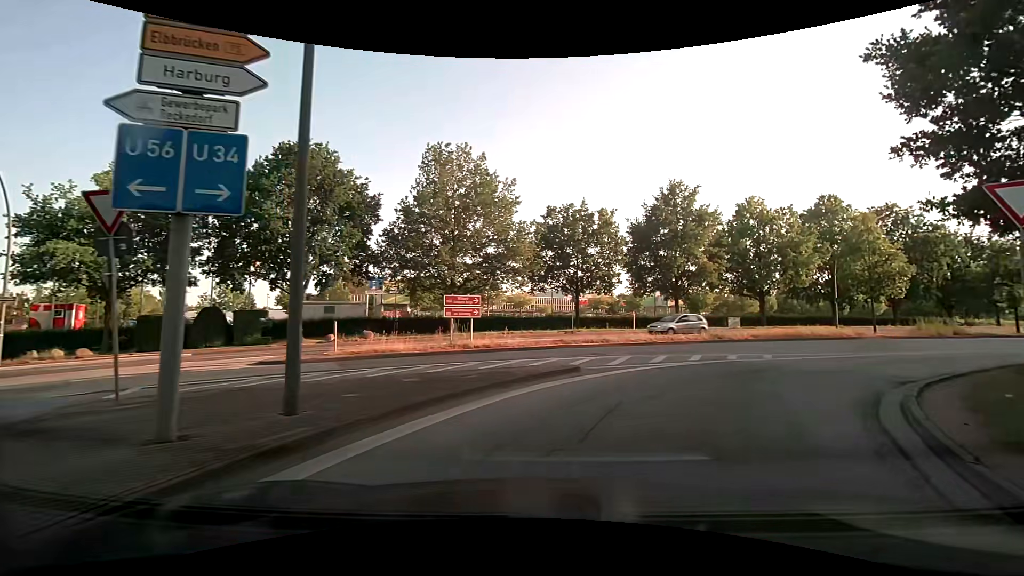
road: motorway_link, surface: asphalt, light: Day
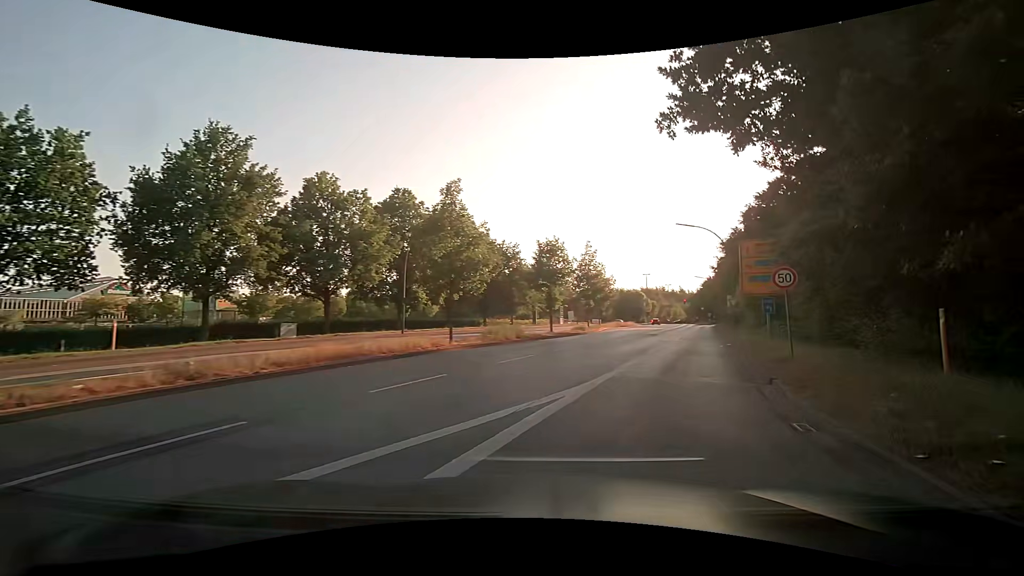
(+5.3, +13.4) m; +44°
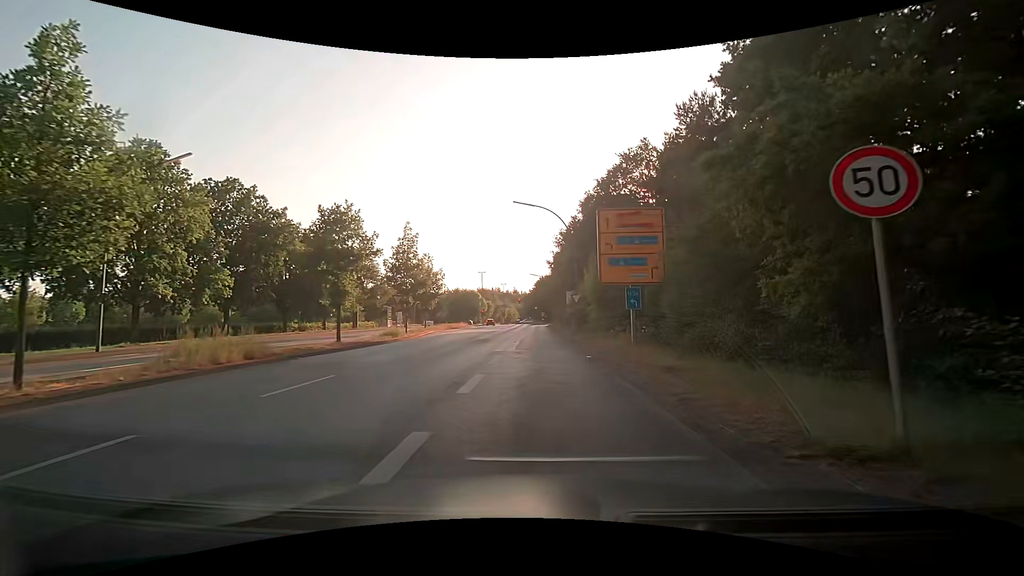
(+2.5, +10.8) m; +20°
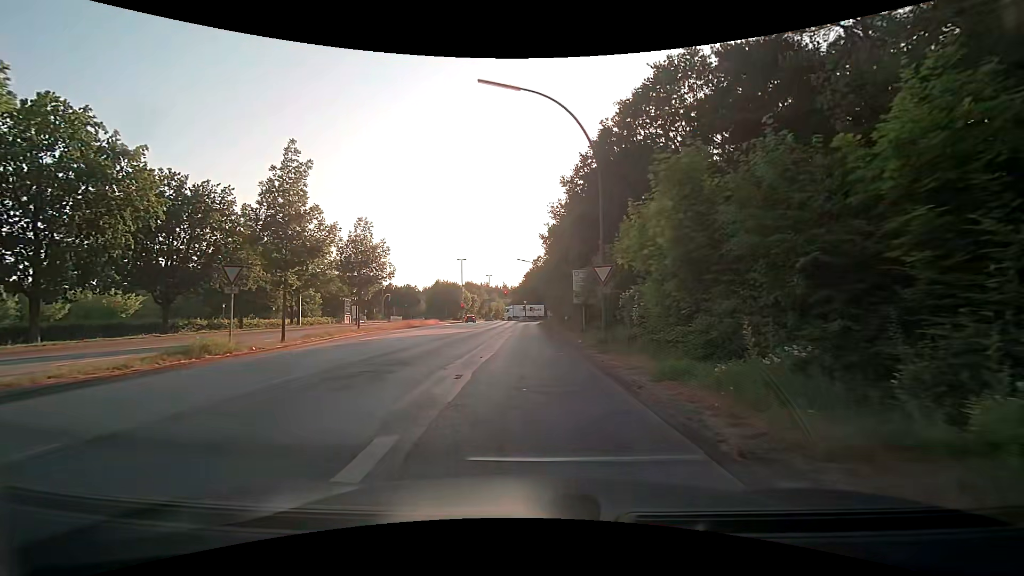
(+0.3, +18.8) m; +1°
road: secondary
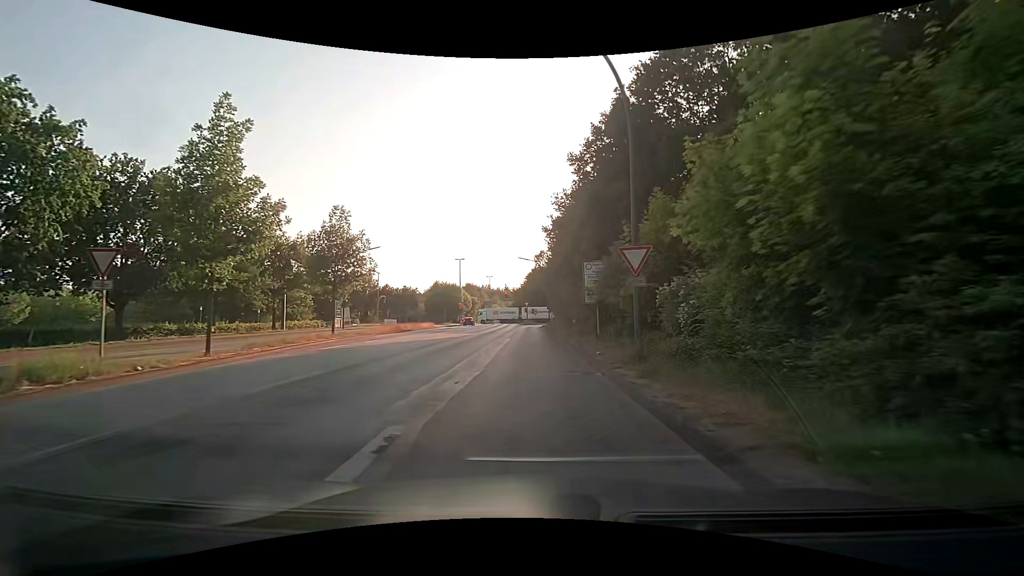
(0.0, +5.4) m; +1°
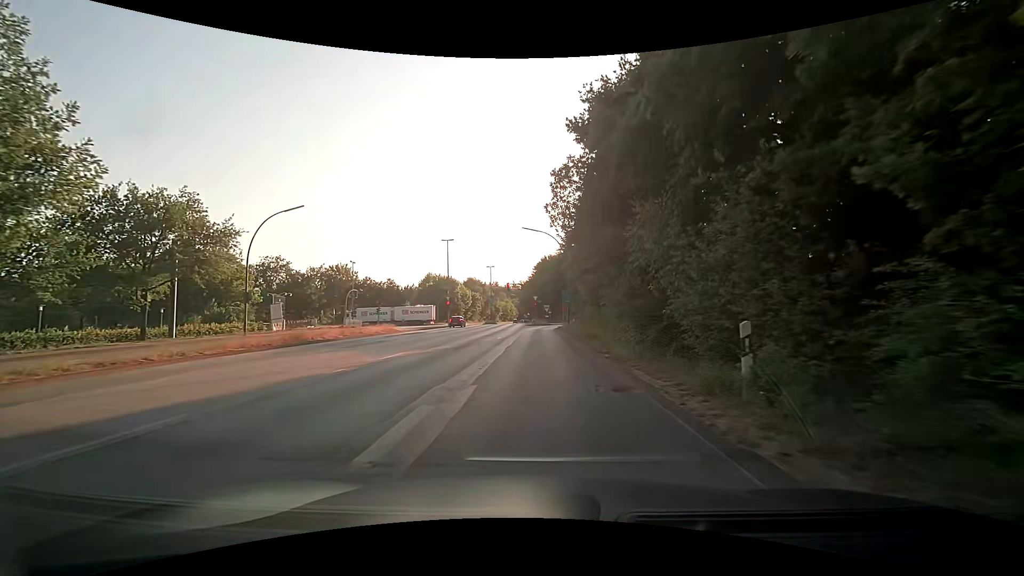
(-0.7, +23.1) m; -2°
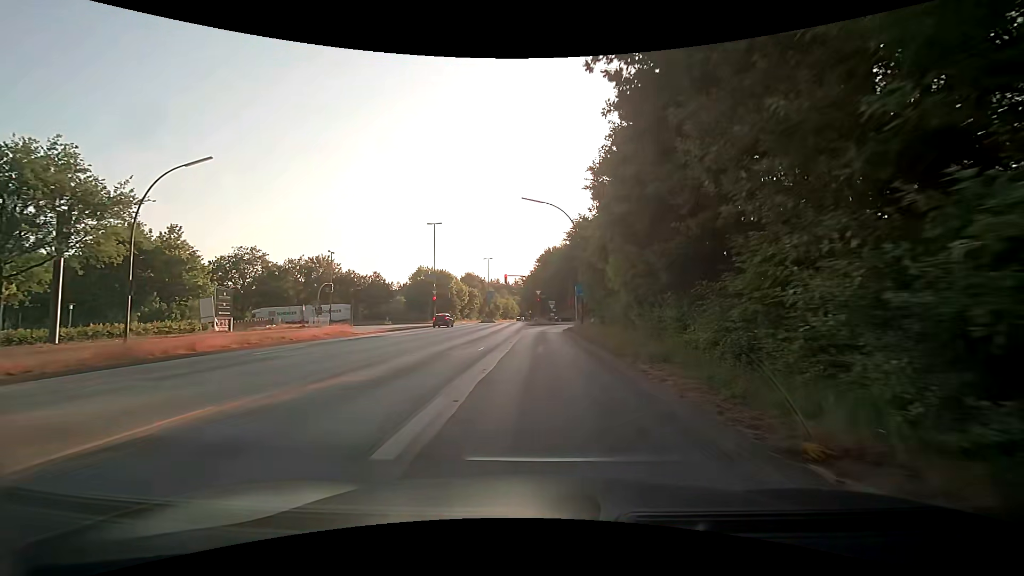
(-0.1, +11.6) m; -1°
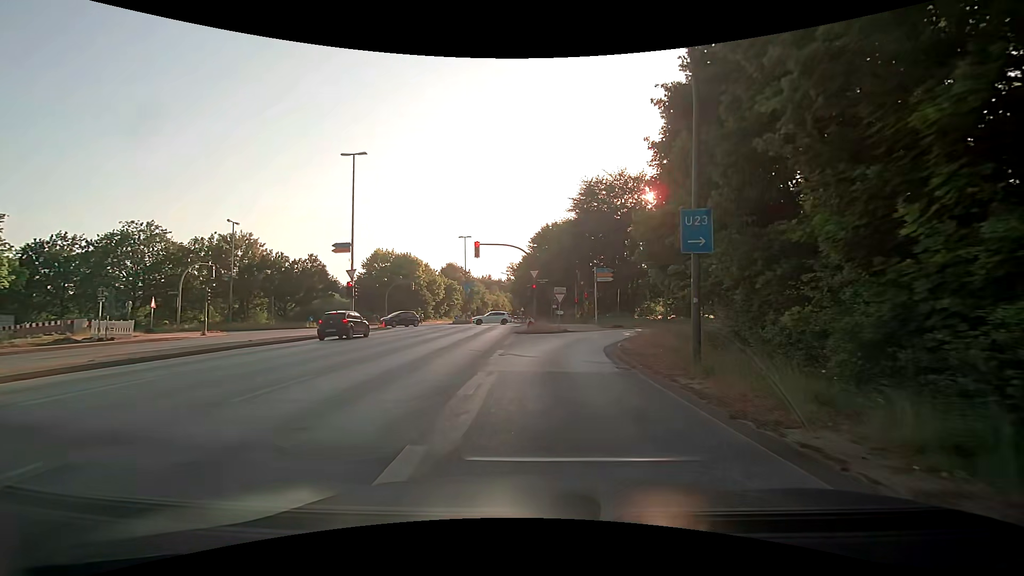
(+0.2, +26.7) m; +1°
(0, +10) (+1, +20) (+3, +30) (+9, +38) (+17, +44) (+26, +46) (+36, +46) (+46, +46) (+56, +46) (+66, +45) m
